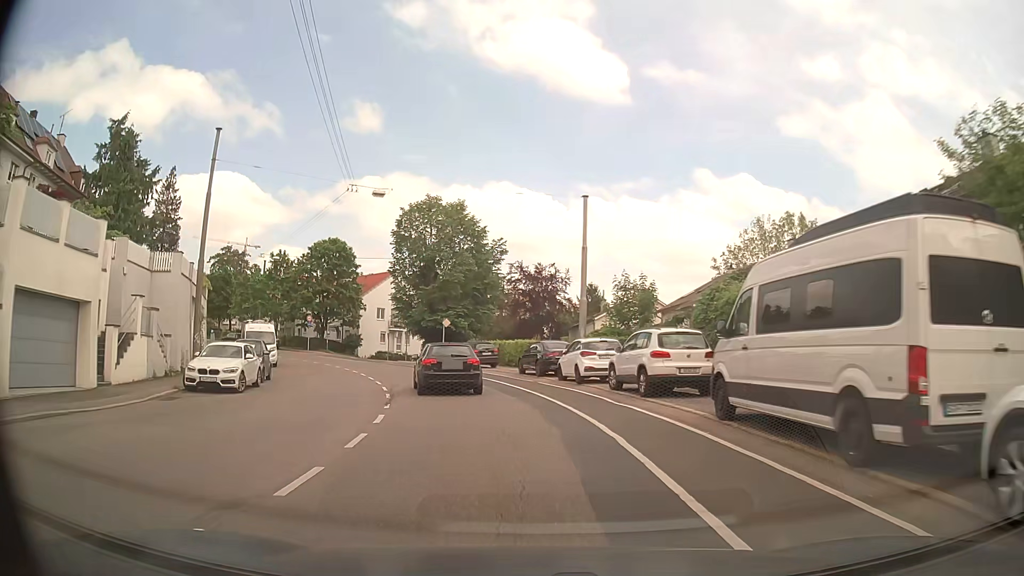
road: secondary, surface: asphalt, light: Day
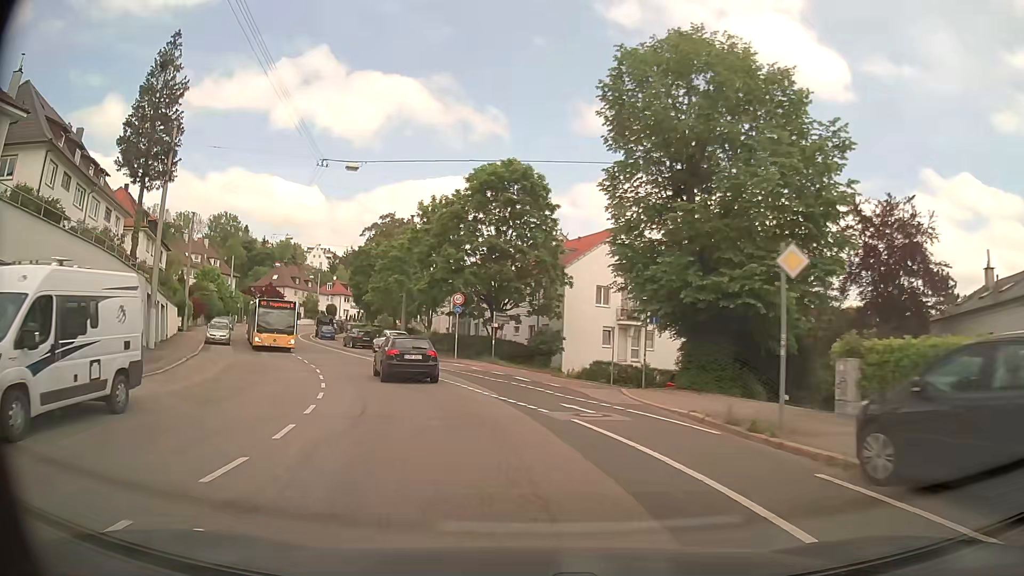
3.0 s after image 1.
(-5.1, +32.8) m; -21°
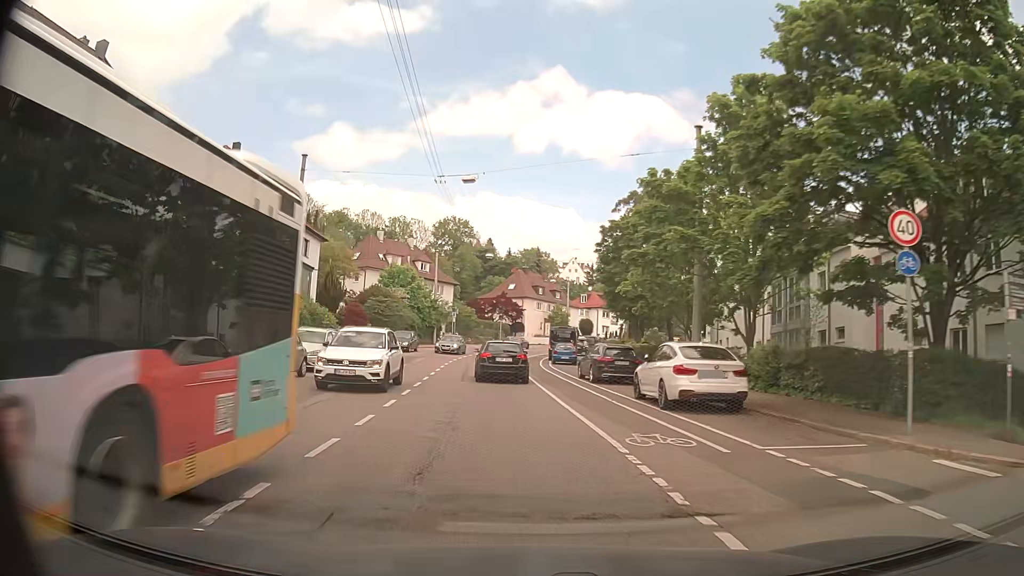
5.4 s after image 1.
(-5.2, +25.6) m; -22°
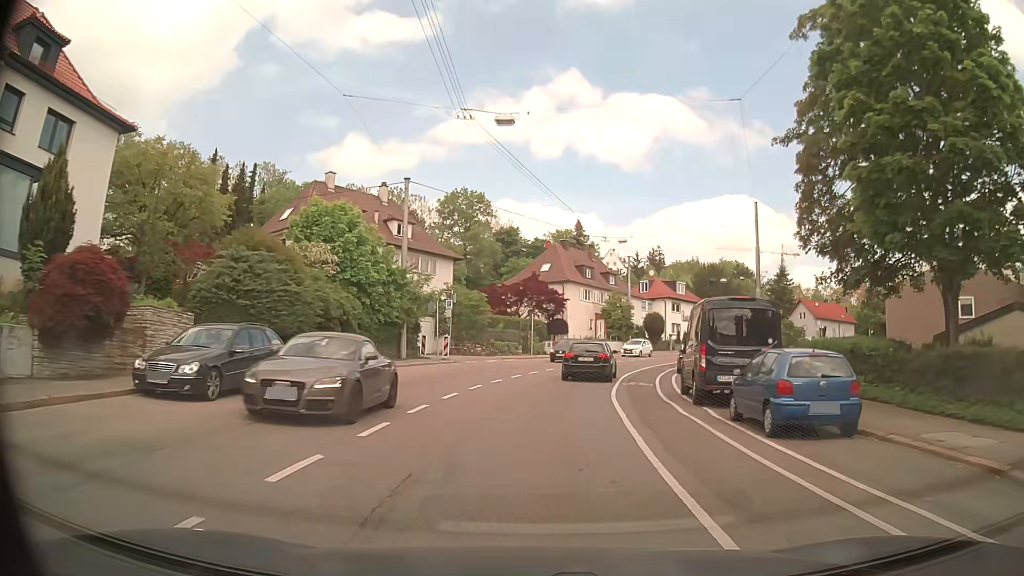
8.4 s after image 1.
(-2.1, +34.1) m; -3°
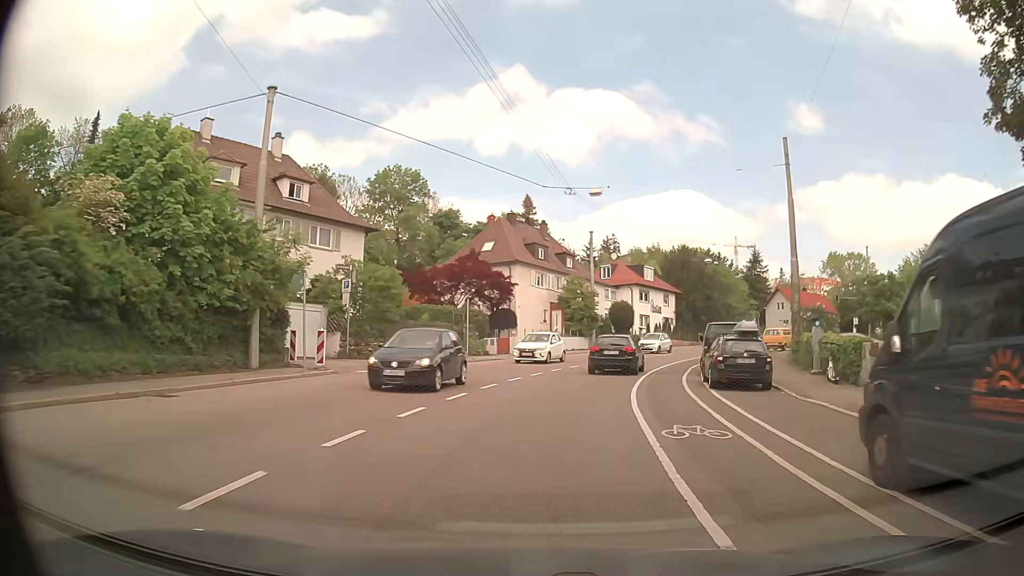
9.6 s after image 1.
(+0.4, +13.6) m; +4°
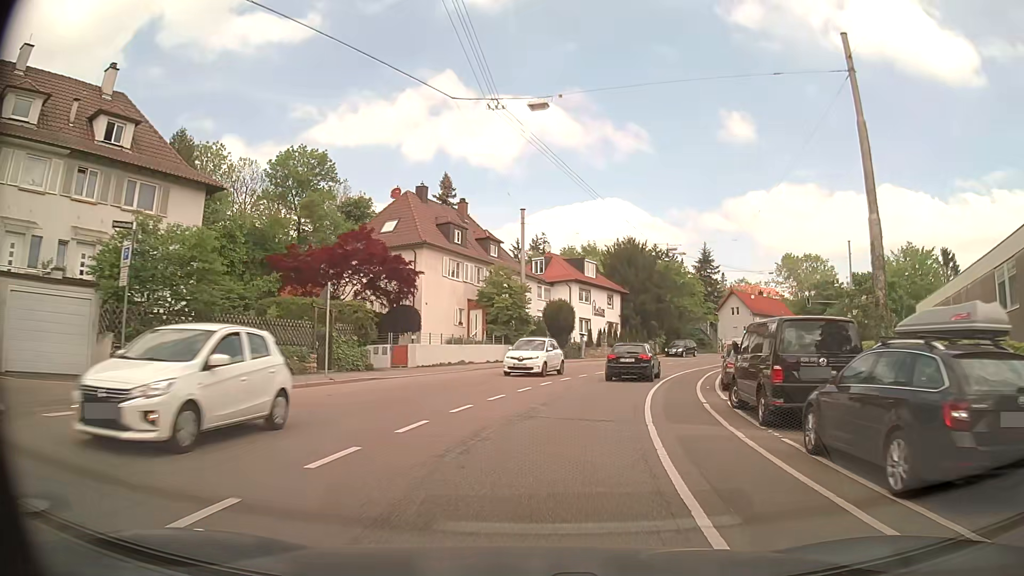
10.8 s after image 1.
(+0.6, +13.0) m; +6°
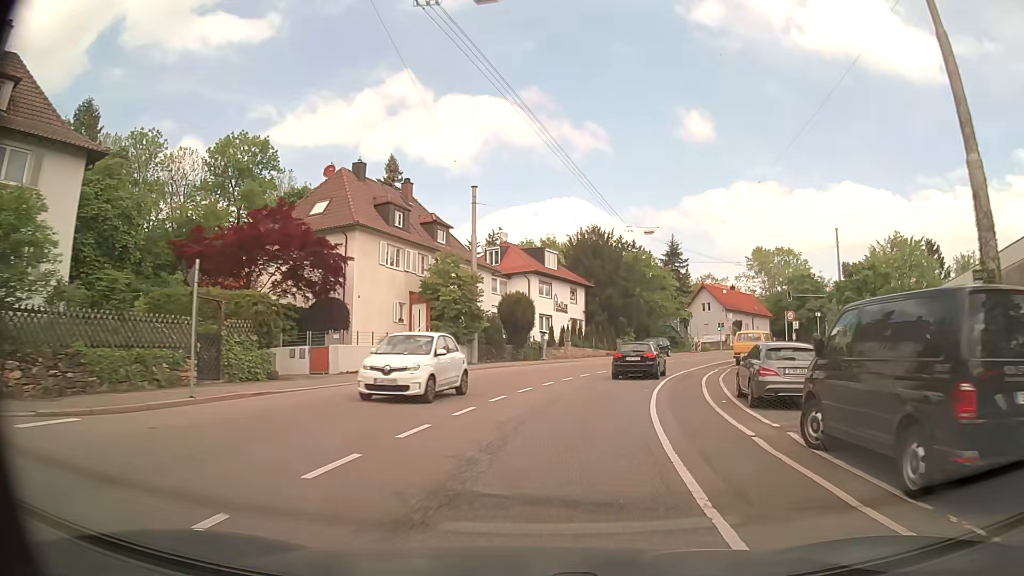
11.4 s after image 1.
(+0.2, +6.4) m; +3°
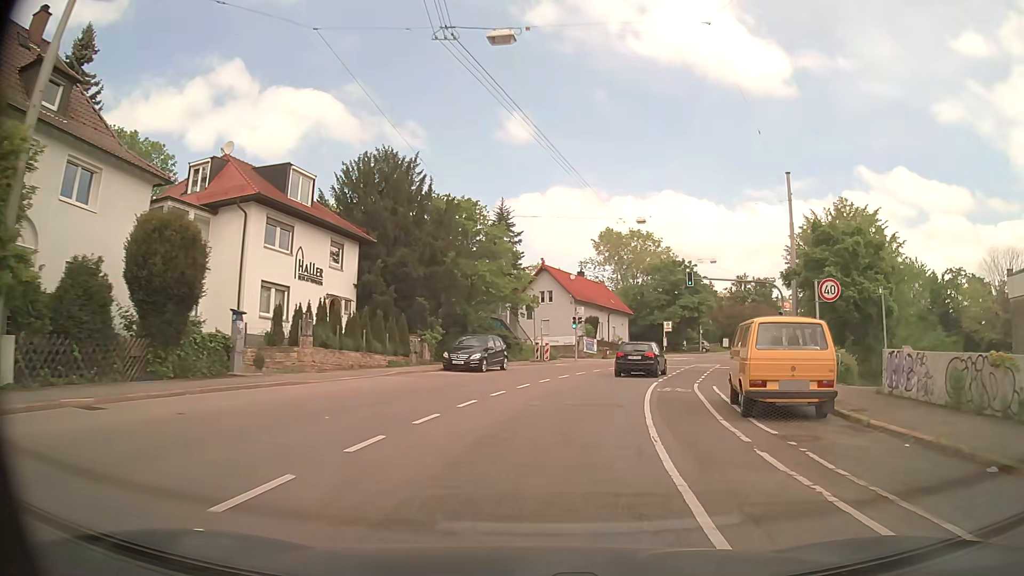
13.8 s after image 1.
(+3.6, +25.5) m; +16°
(+1, +10) (+2, +20) (+4, +30) (+8, +39) (+12, +48) (+17, +57) (+23, +65) (+29, +73) (+35, +81) (+41, +89) m
